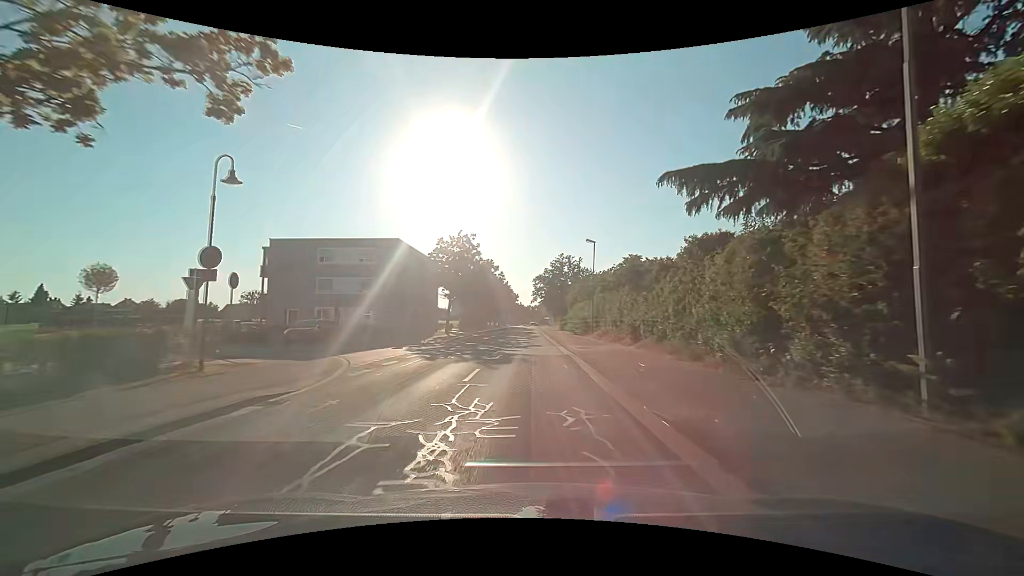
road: tertiary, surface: asphalt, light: Day
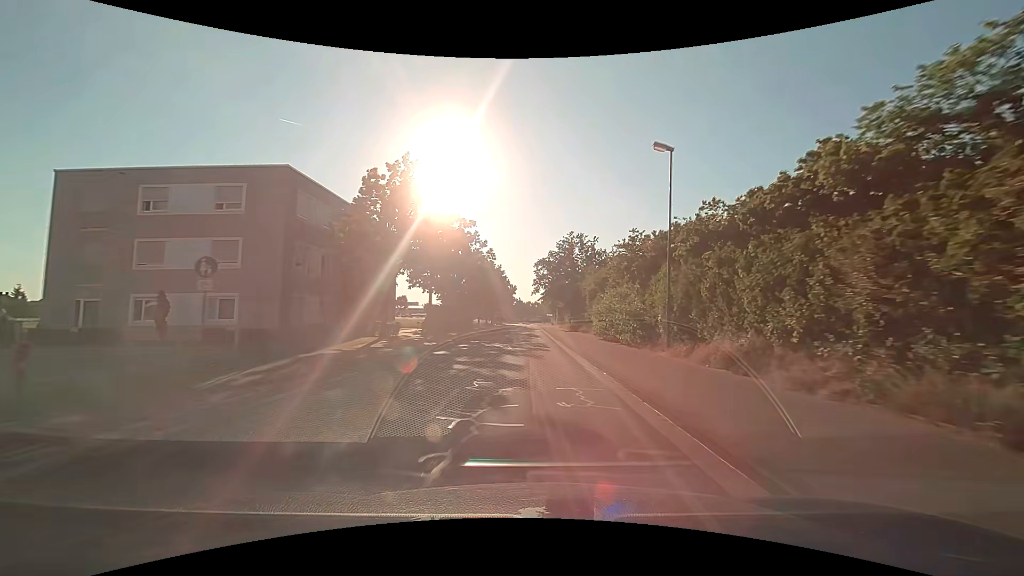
(0.0, +22.8) m; 0°
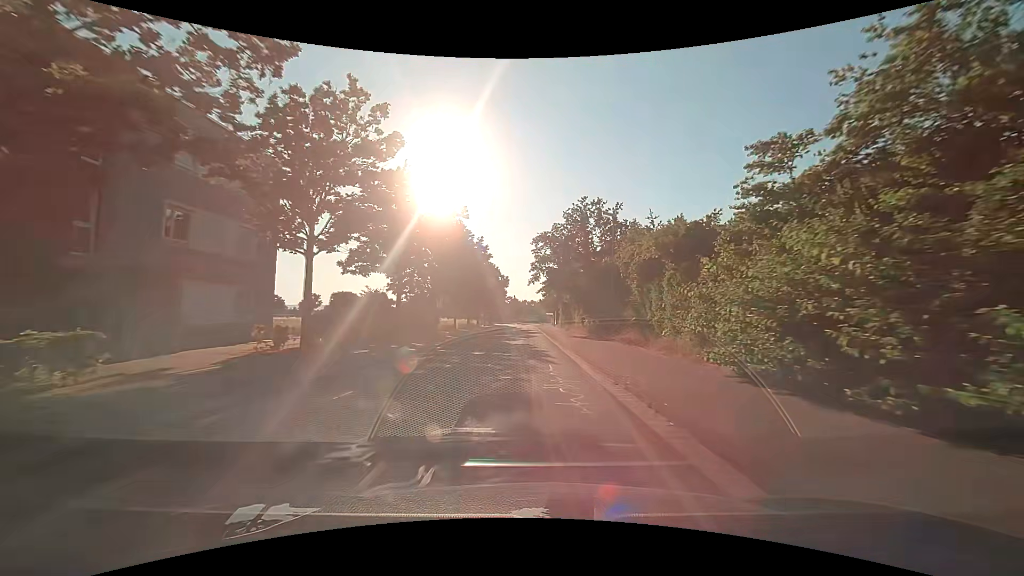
(+0.1, +22.9) m; +1°
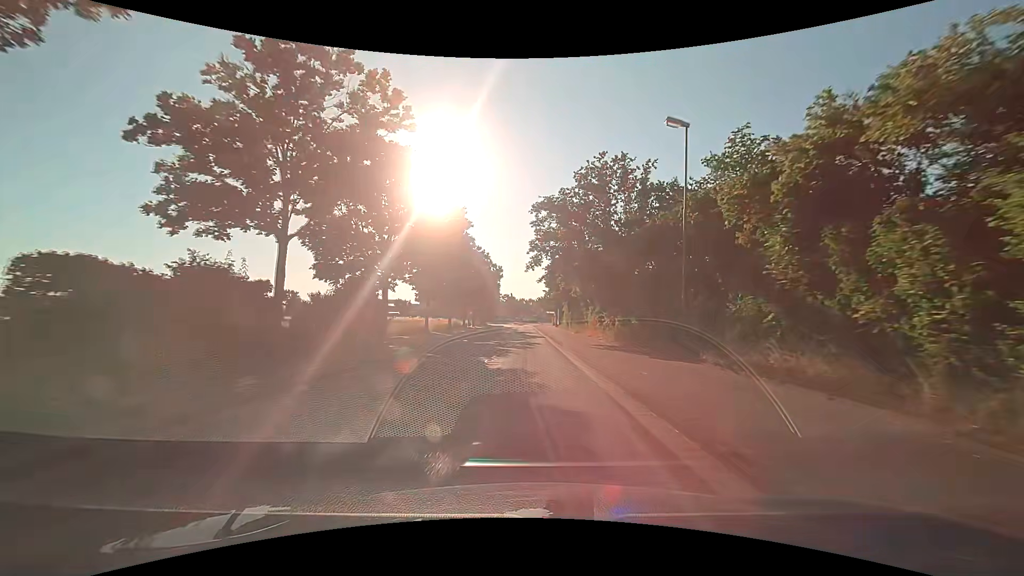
(-0.1, +15.2) m; 0°
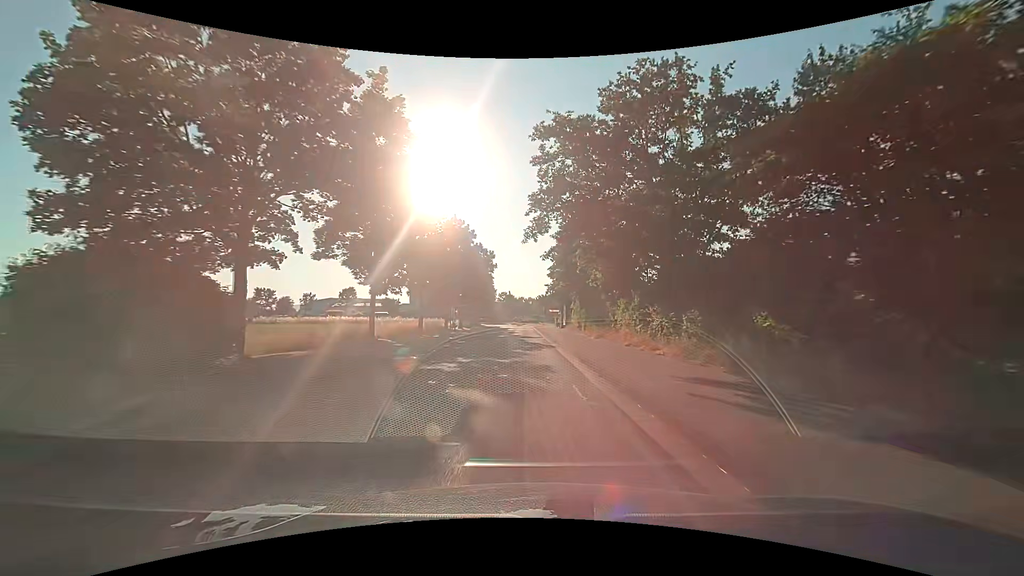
(+0.1, +15.1) m; 0°
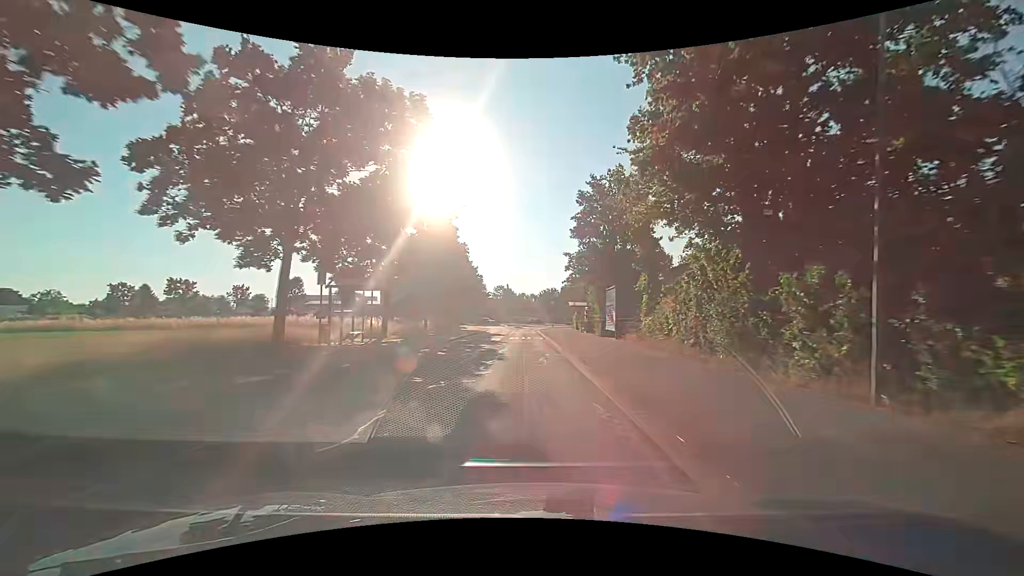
(+0.1, +36.8) m; 0°
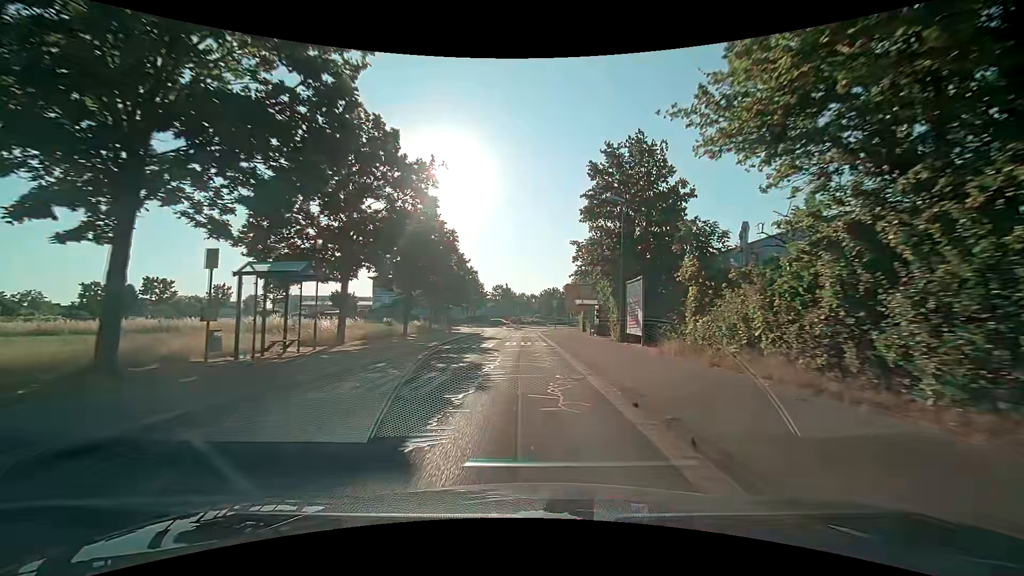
(0.0, +7.1) m; +1°
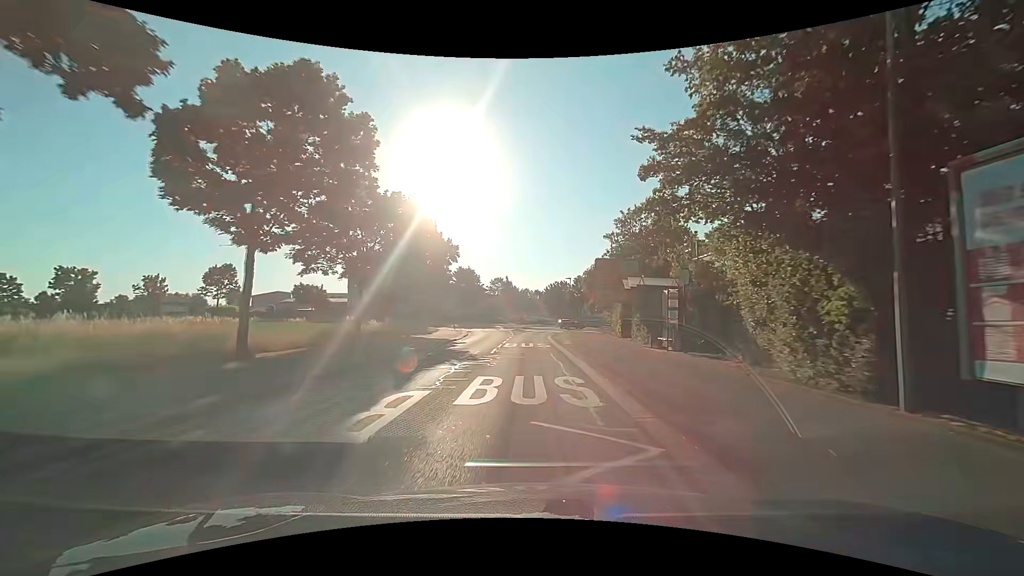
(-0.3, +20.6) m; -2°
(0, +10) (0, +20) (0, +30) (+1, +40) (+1, +50) (+2, +60) (+4, +70) (+9, +78) (+14, +87) (+14, +97) m
